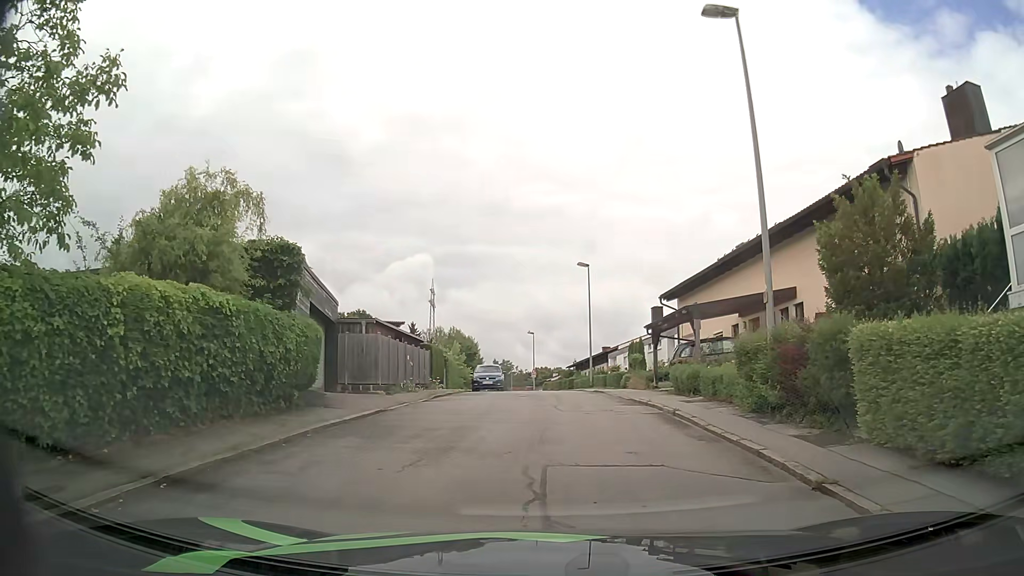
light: Day
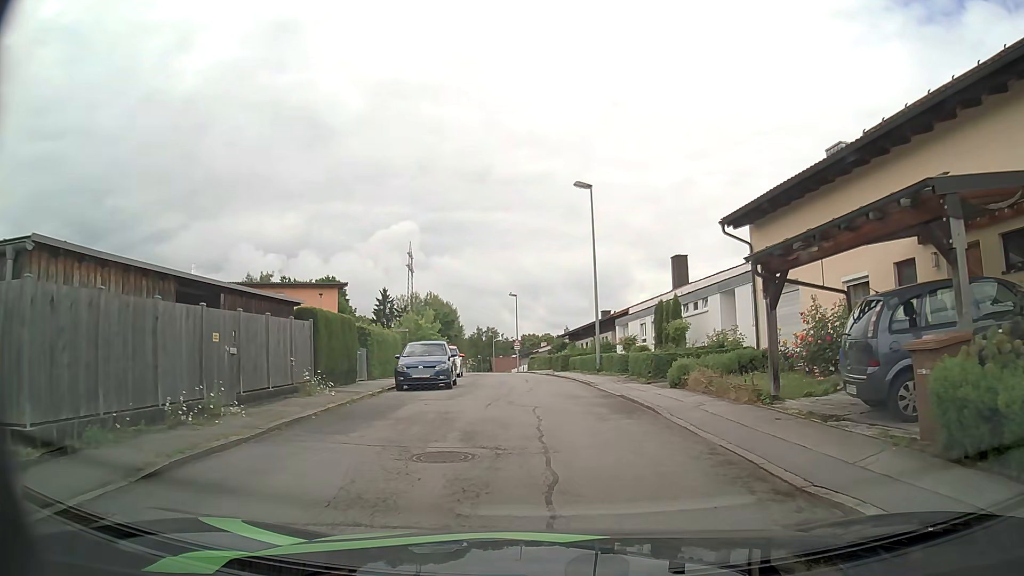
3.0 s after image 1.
(+0.4, +15.4) m; +2°
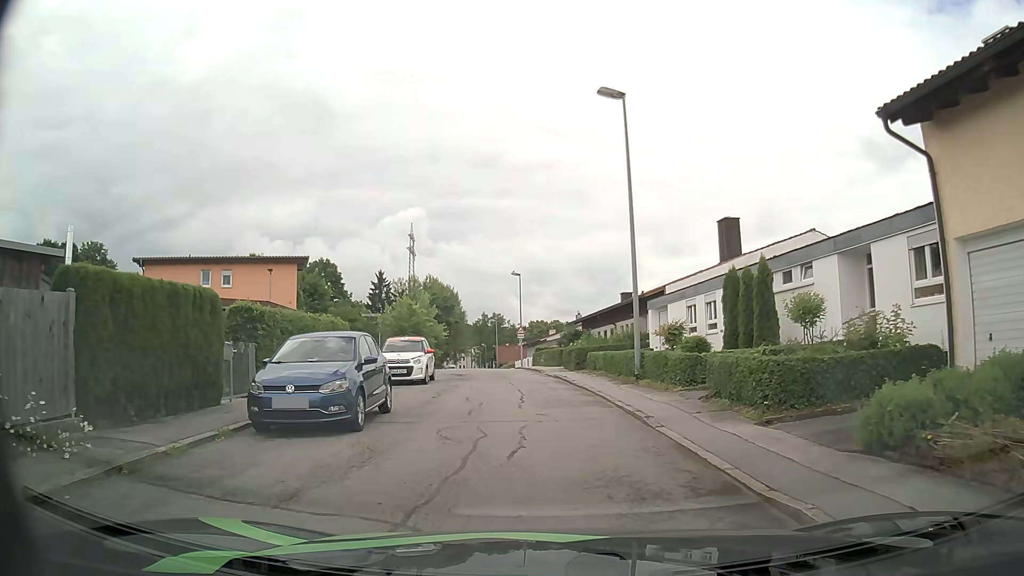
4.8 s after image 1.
(-0.1, +10.4) m; -1°
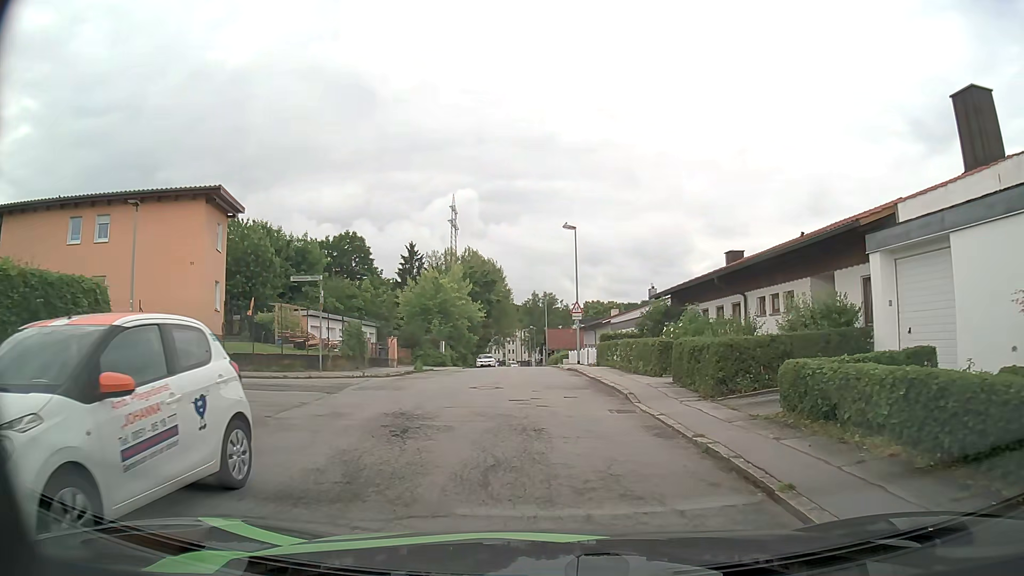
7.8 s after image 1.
(-0.8, +17.8) m; -5°
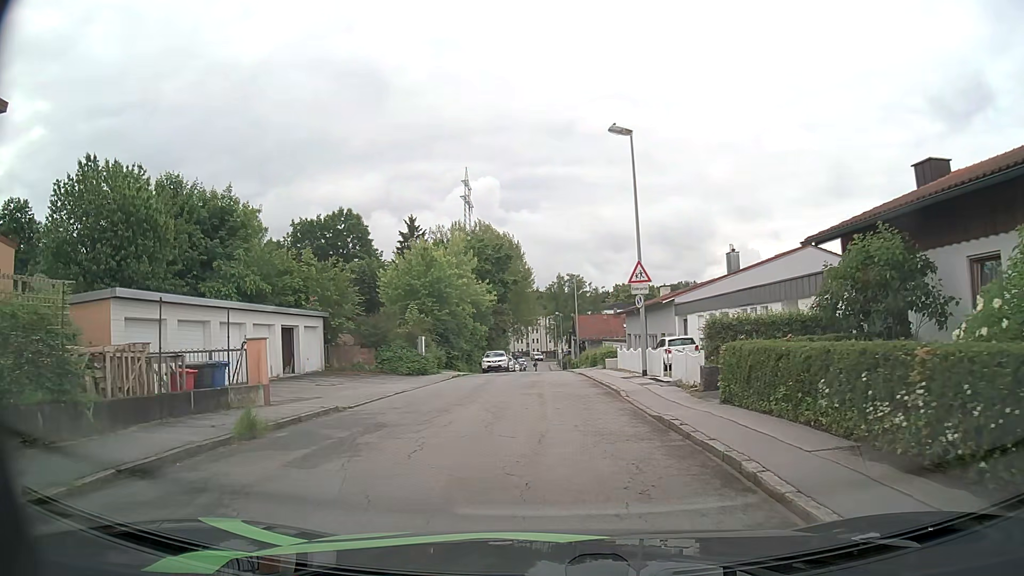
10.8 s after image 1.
(-0.4, +17.9) m; -2°
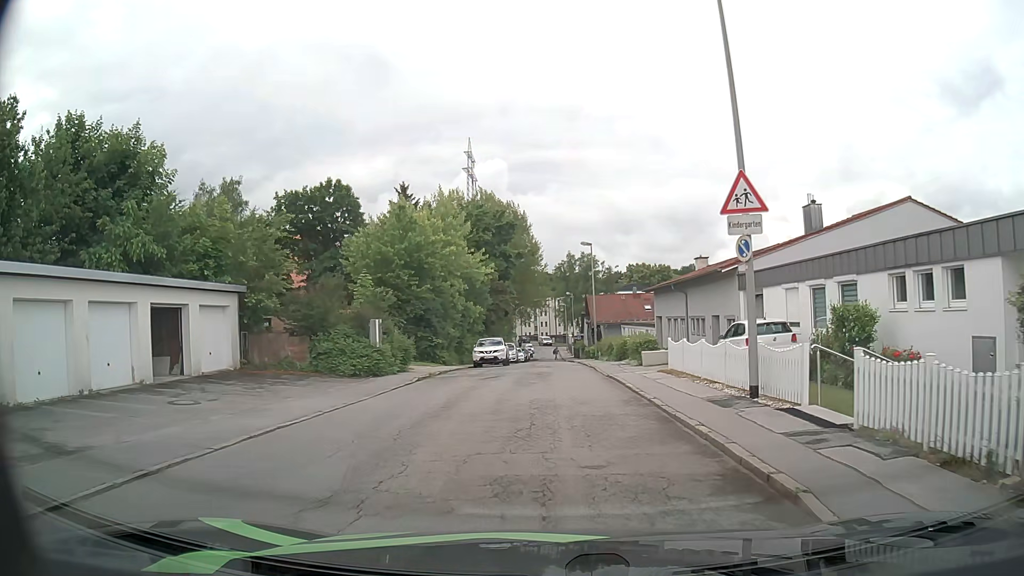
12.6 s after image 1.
(-0.1, +10.8) m; -1°
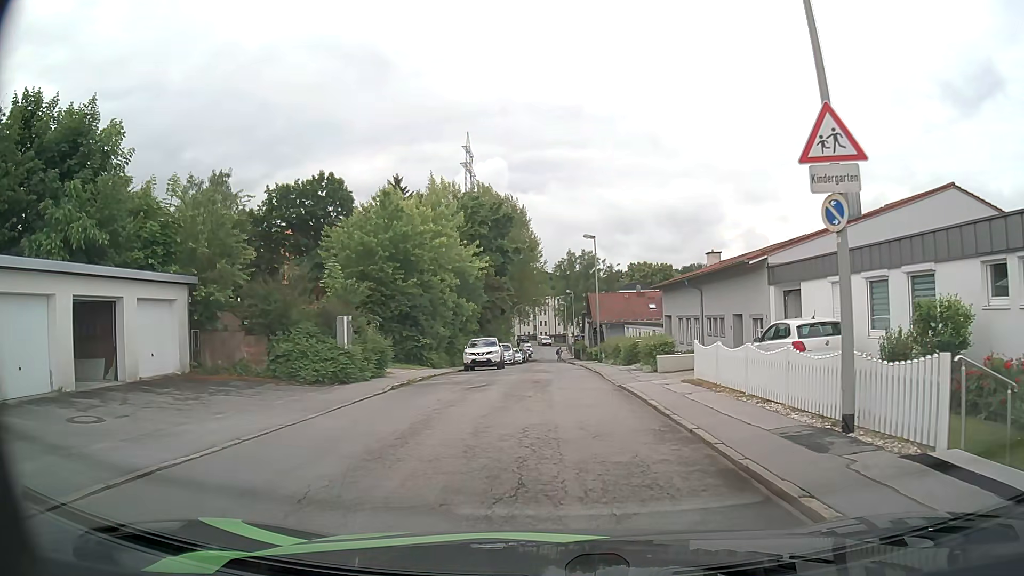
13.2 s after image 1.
(0.0, +3.7) m; 0°
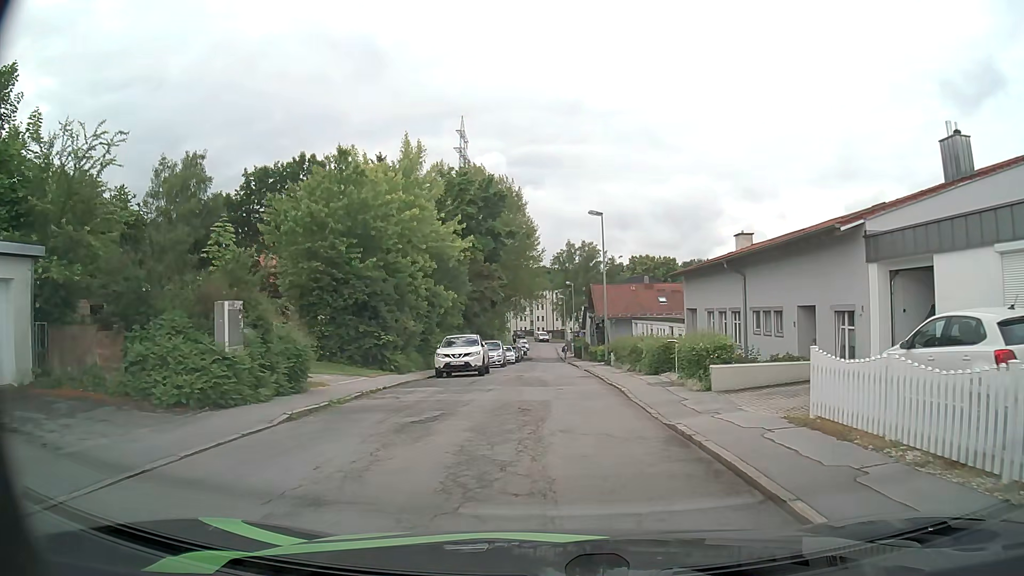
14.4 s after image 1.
(+0.1, +7.5) m; 0°
(0, +10) (0, +20) (0, +30) (0, +40) (0, +50) (0, +60) (0, +70) (0, +80) (0, +90) (0, +100) m
